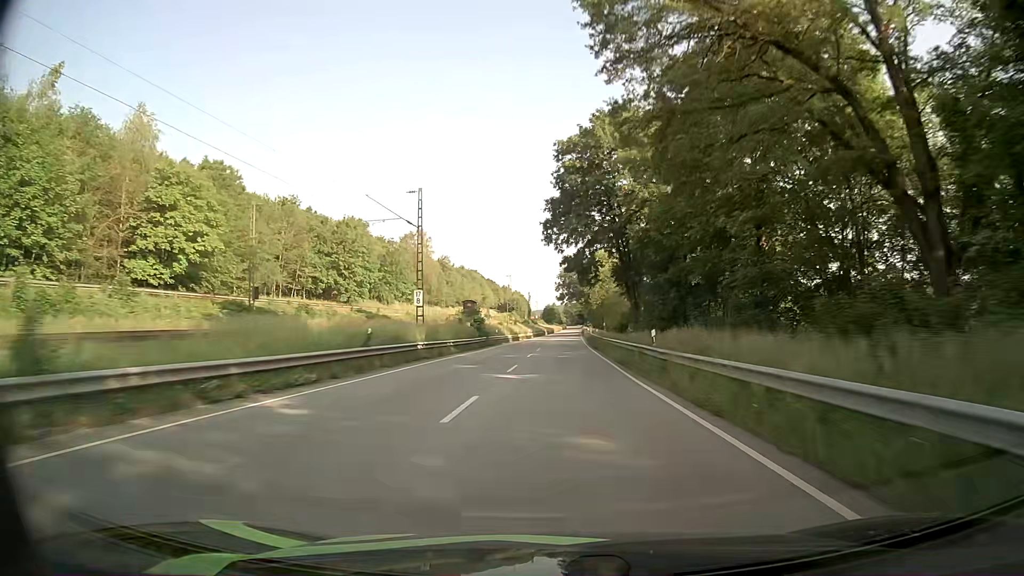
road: primary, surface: asphalt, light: Day
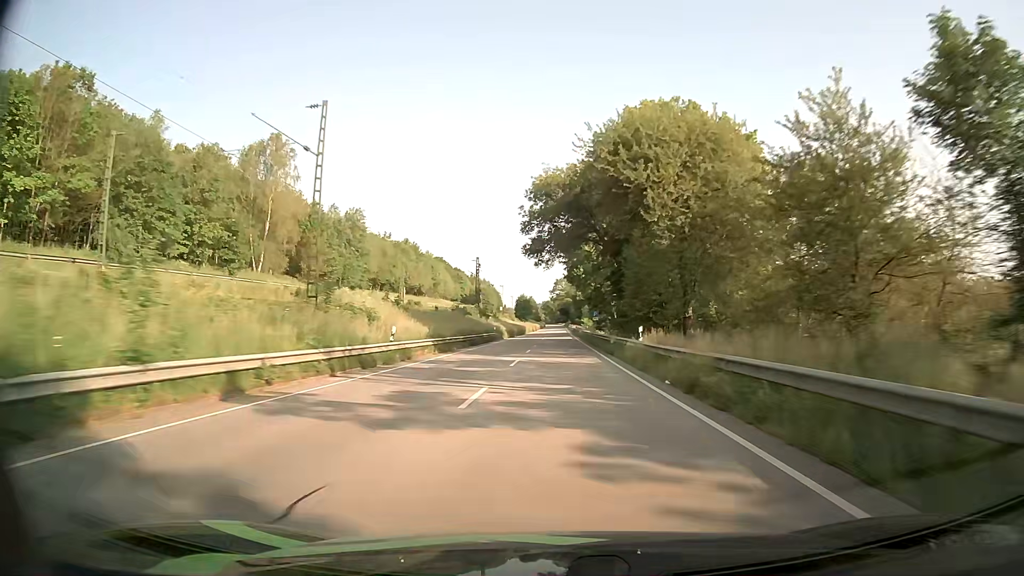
(+2.1, +84.4) m; +2°
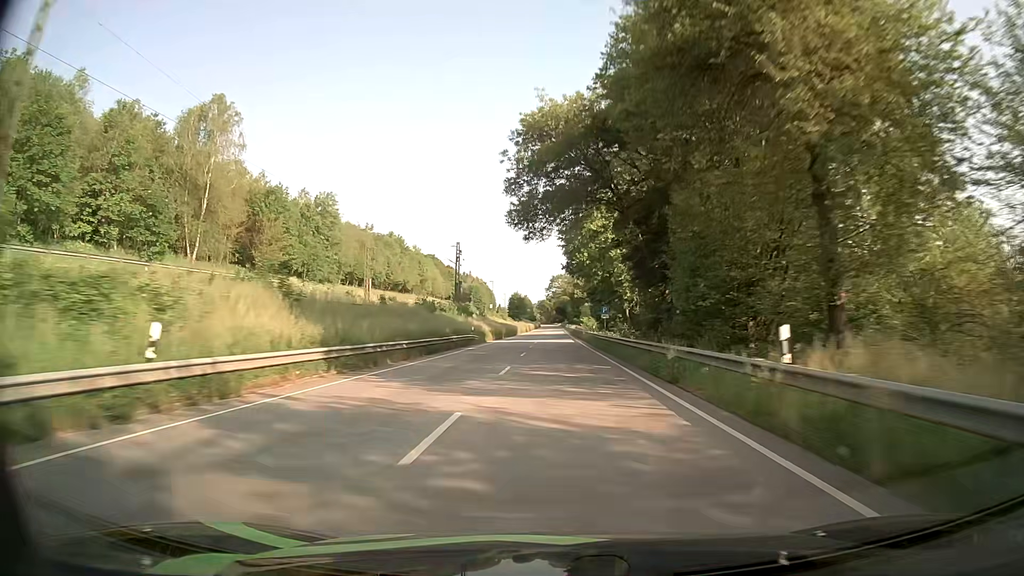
(+0.1, +17.0) m; 0°
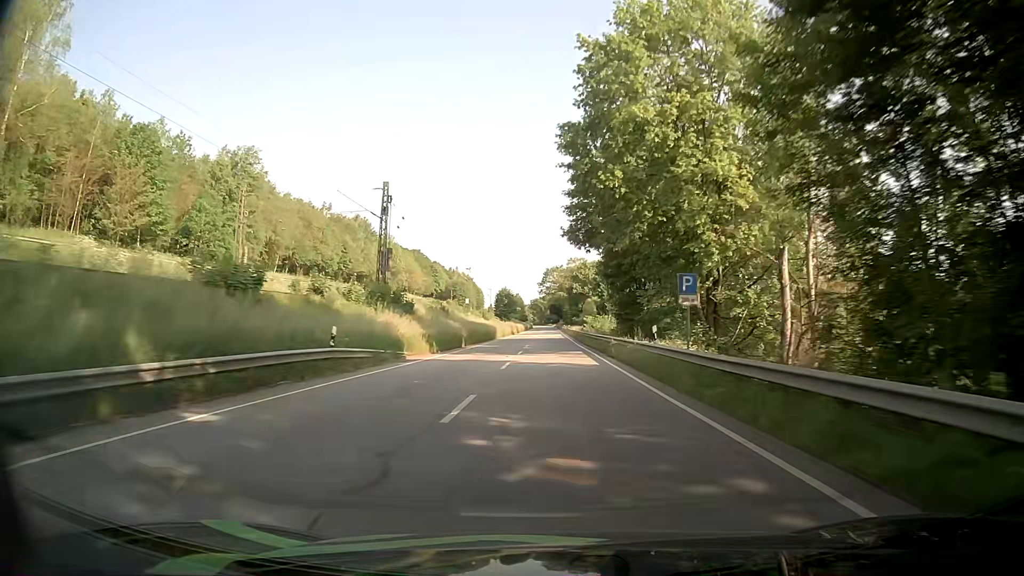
(+0.3, +34.0) m; +1°
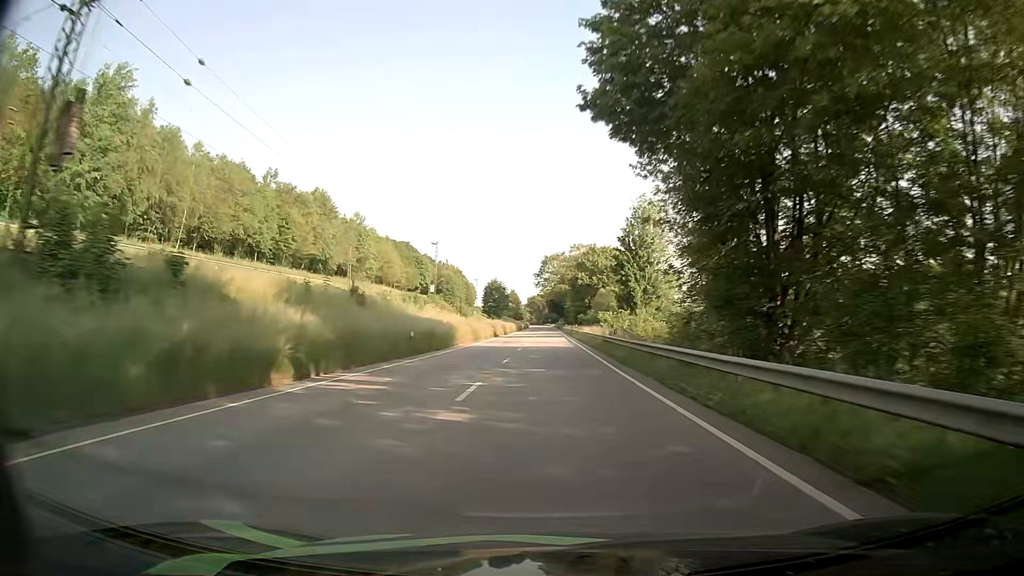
(0.0, +34.0) m; 0°
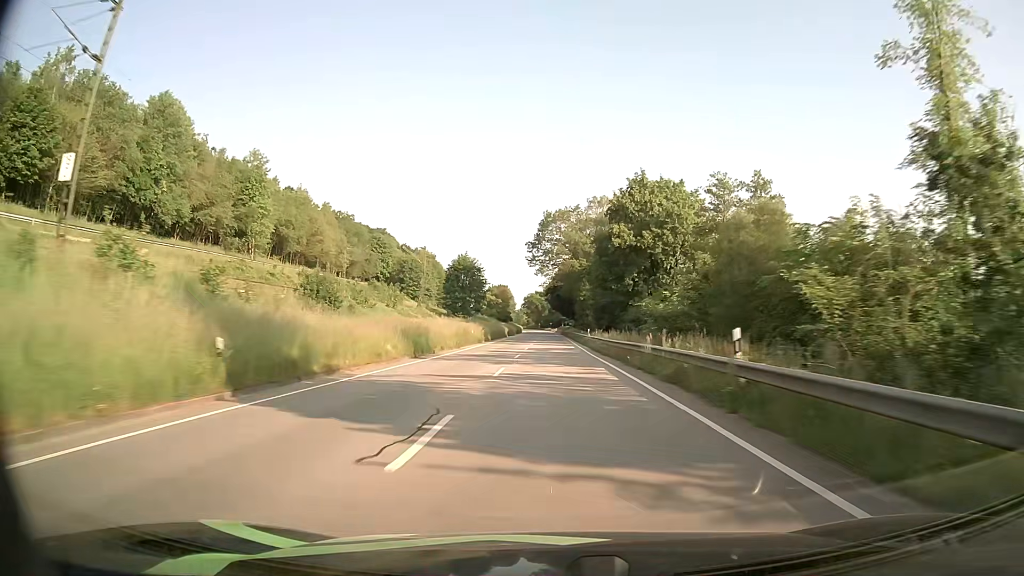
(-0.1, +67.1) m; 0°
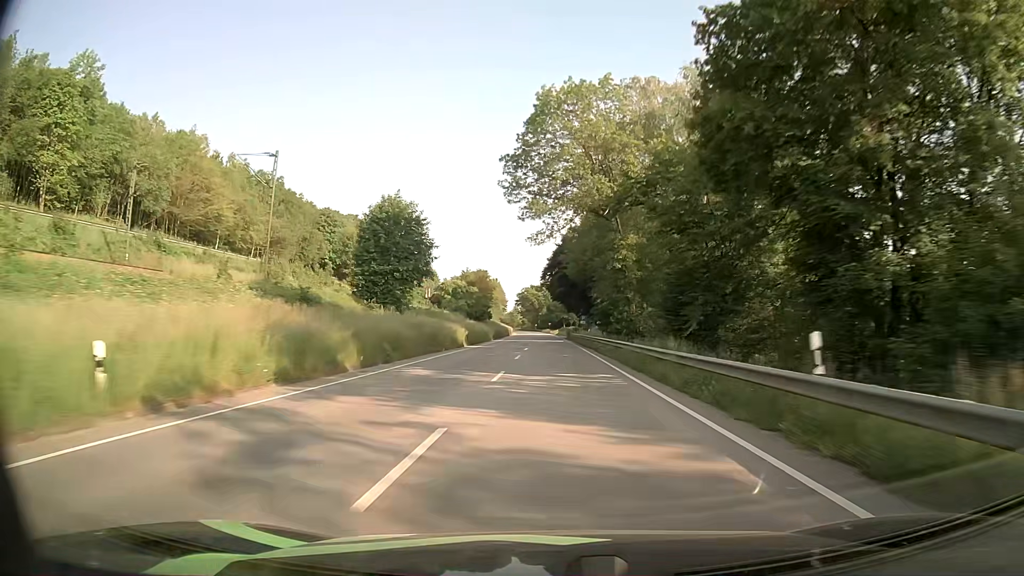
(0.0, +50.4) m; 0°
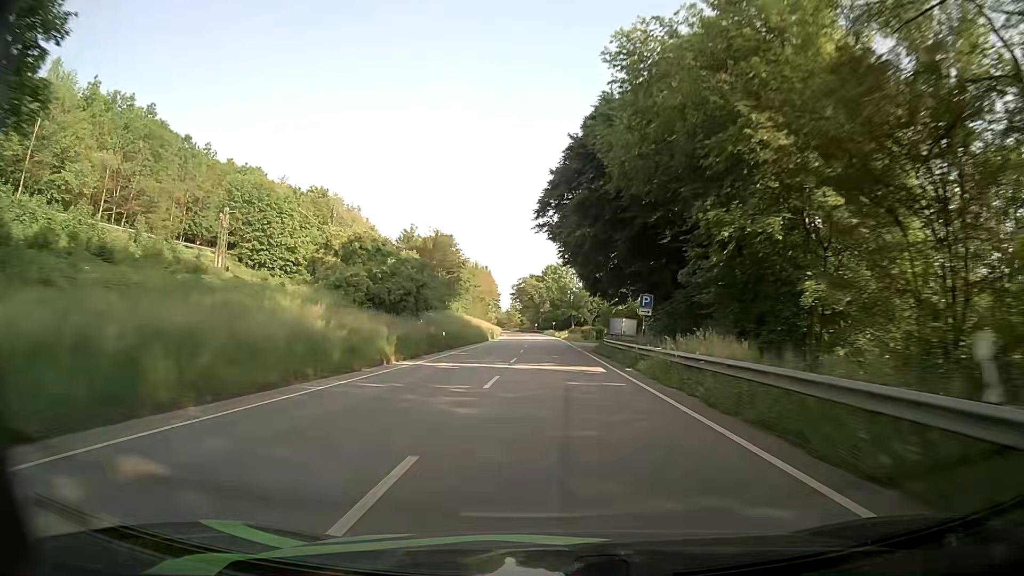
(-0.1, +51.0) m; -1°
(0, +10) (0, +20) (0, +30) (0, +40) (0, +50) (0, +60) (0, +70) (0, +80) (0, +90) (-1, +100) m
